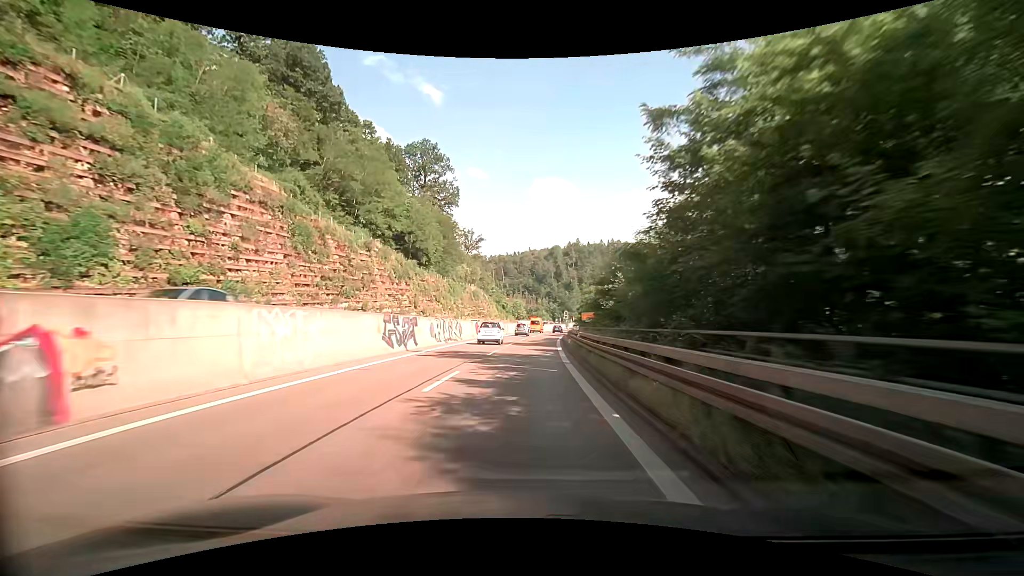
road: trunk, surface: asphalt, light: Day
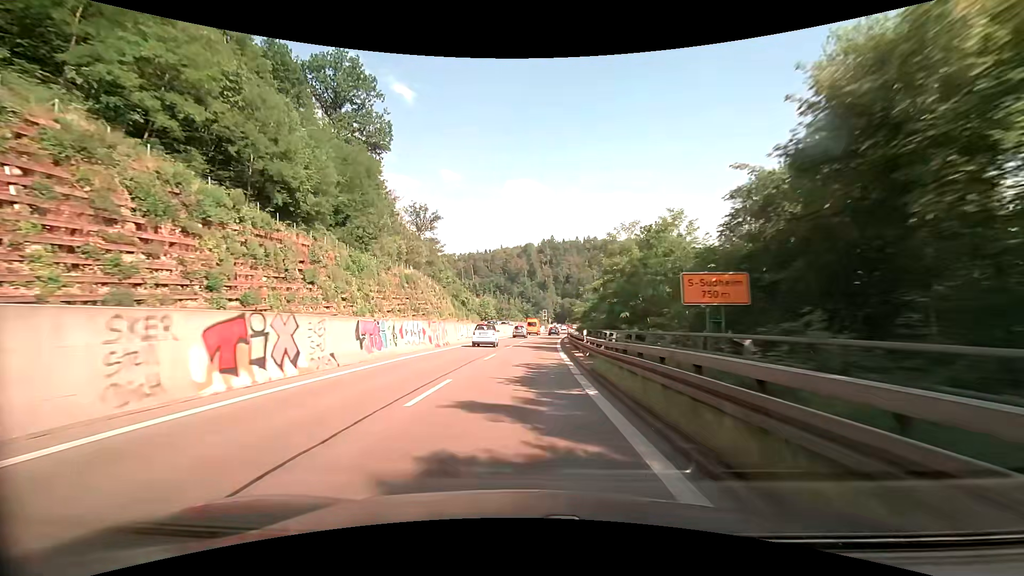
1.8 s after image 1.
(+1.0, +37.6) m; +3°
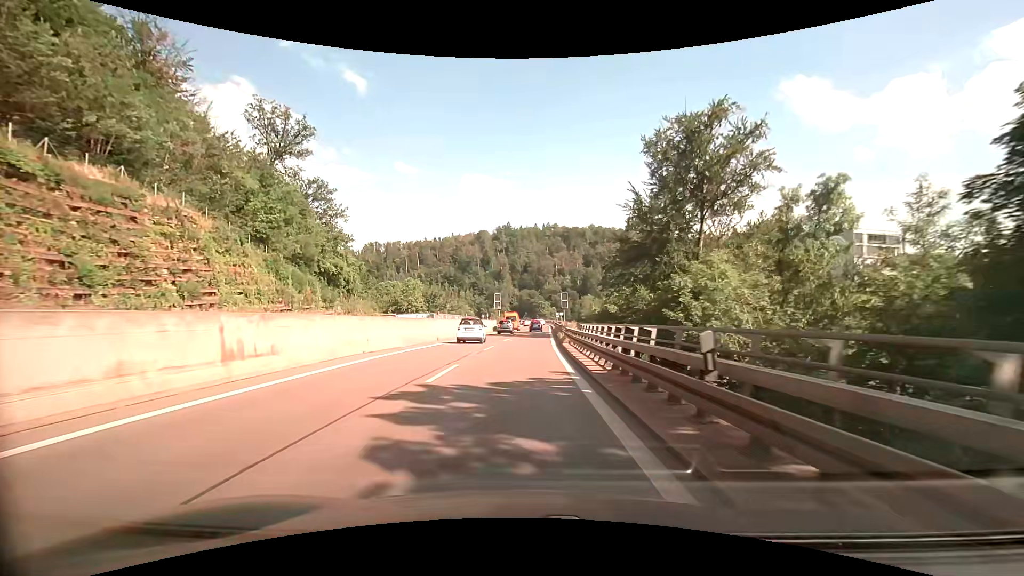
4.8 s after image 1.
(+2.6, +56.5) m; +5°
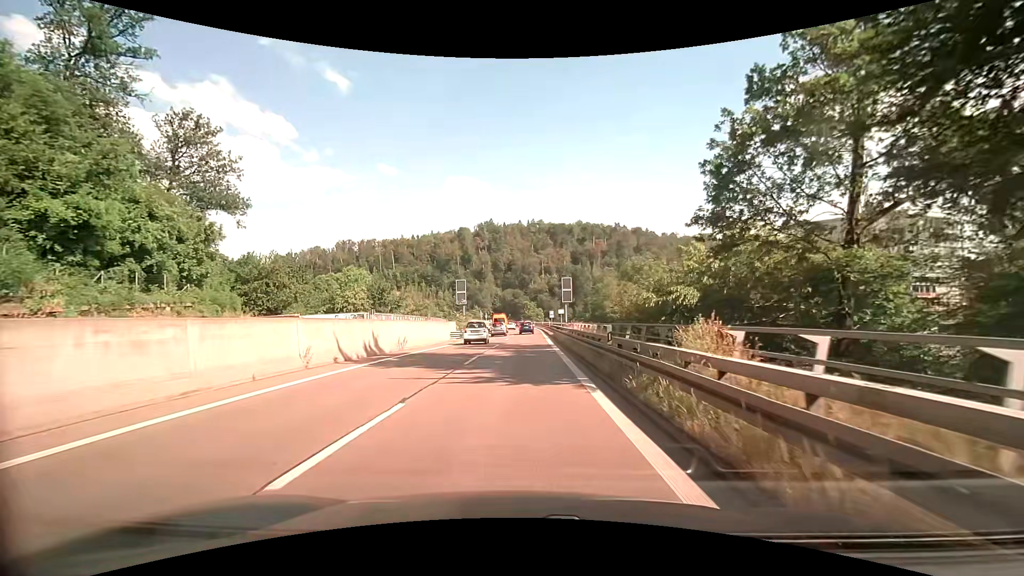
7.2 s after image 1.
(+0.5, +29.9) m; +2°
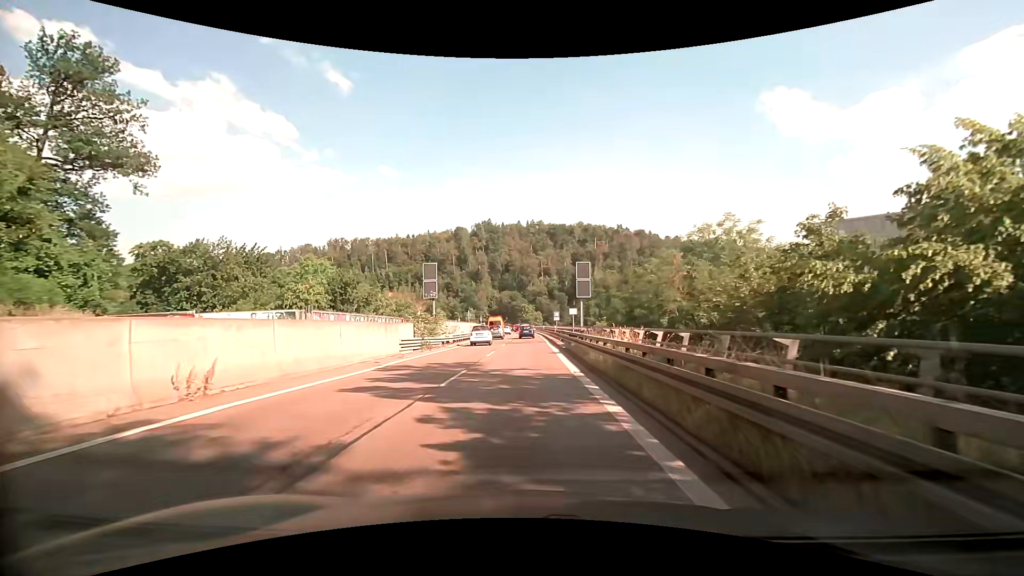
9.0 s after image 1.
(+0.1, +16.4) m; +1°
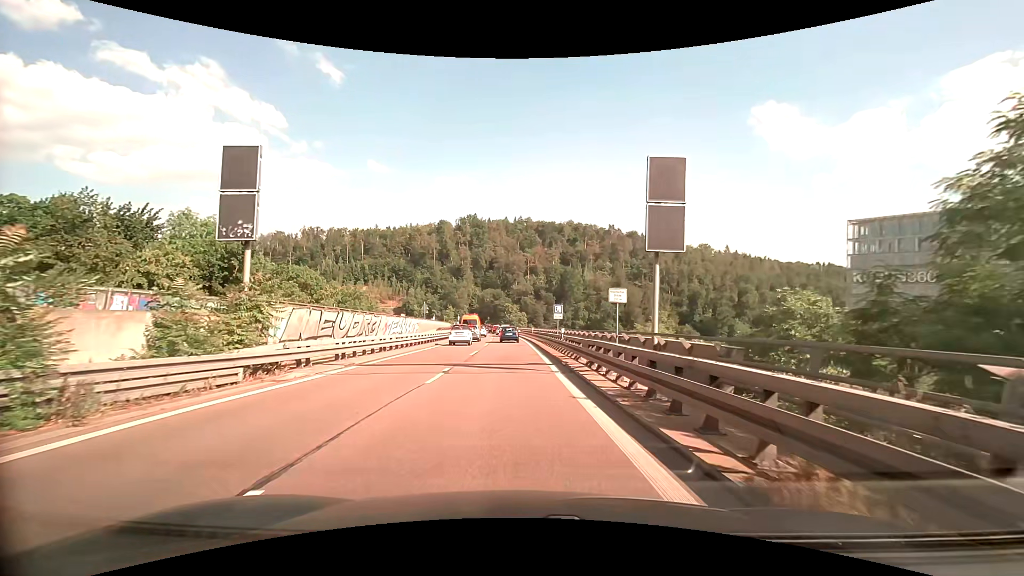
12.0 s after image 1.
(+0.1, +23.6) m; +1°
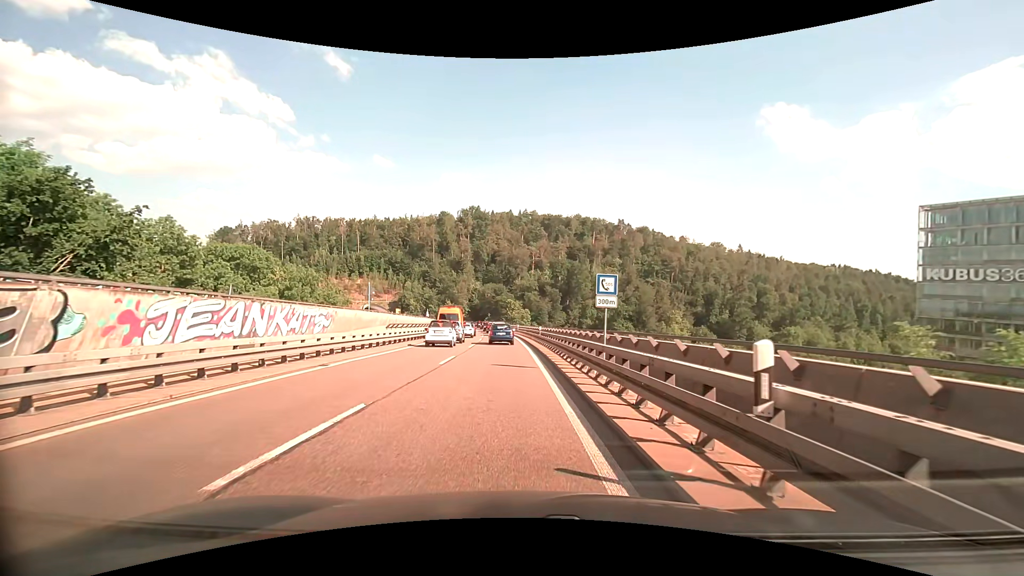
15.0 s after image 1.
(+0.2, +19.4) m; 0°
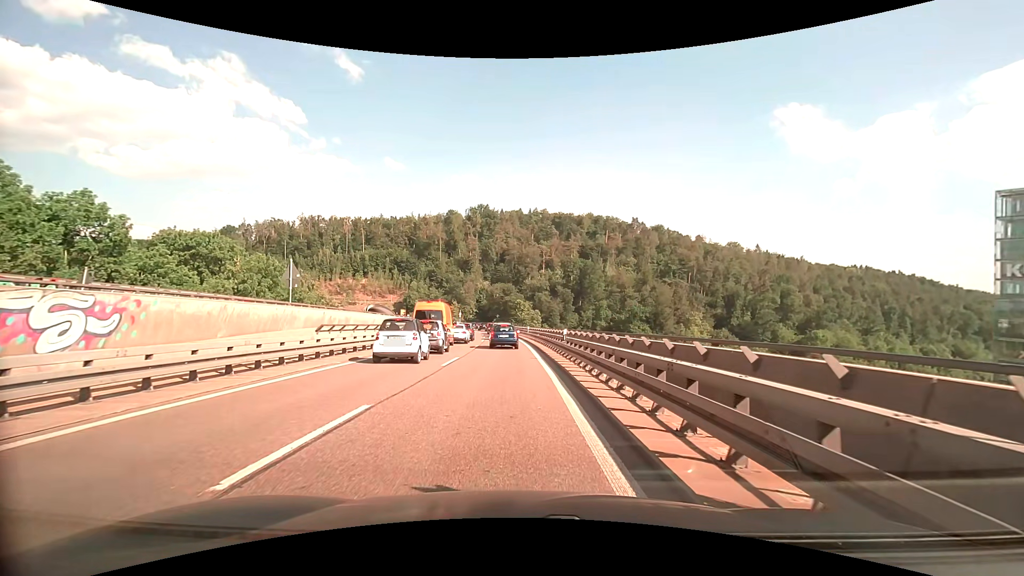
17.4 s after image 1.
(-0.2, +12.6) m; -1°
